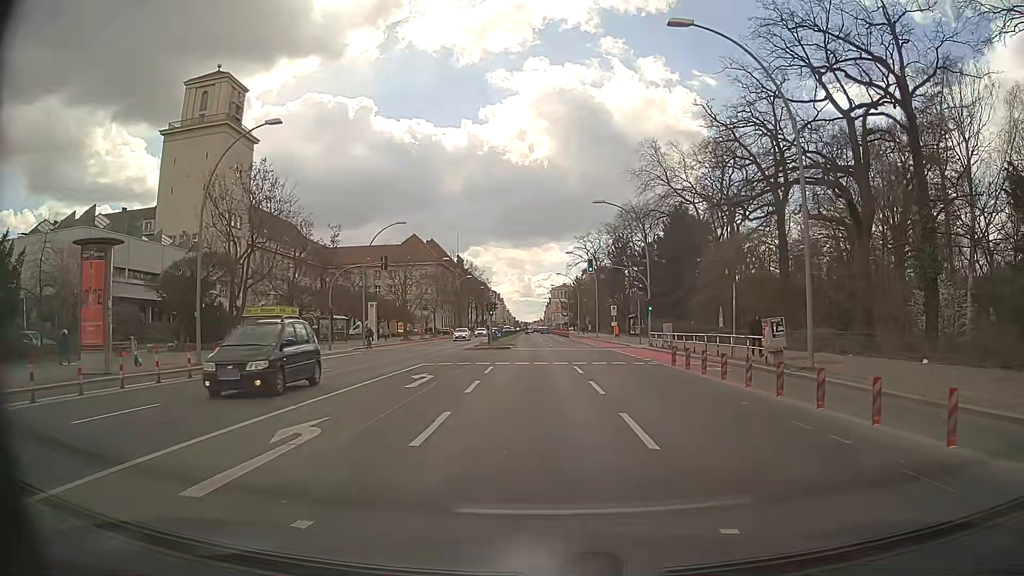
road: primary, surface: asphalt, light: Day
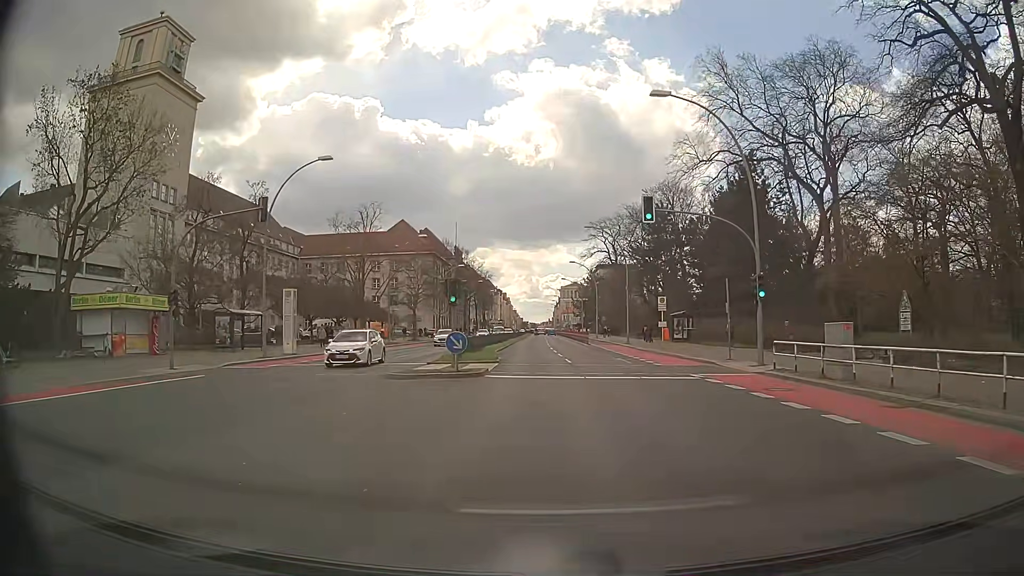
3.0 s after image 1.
(0.0, +22.7) m; -1°
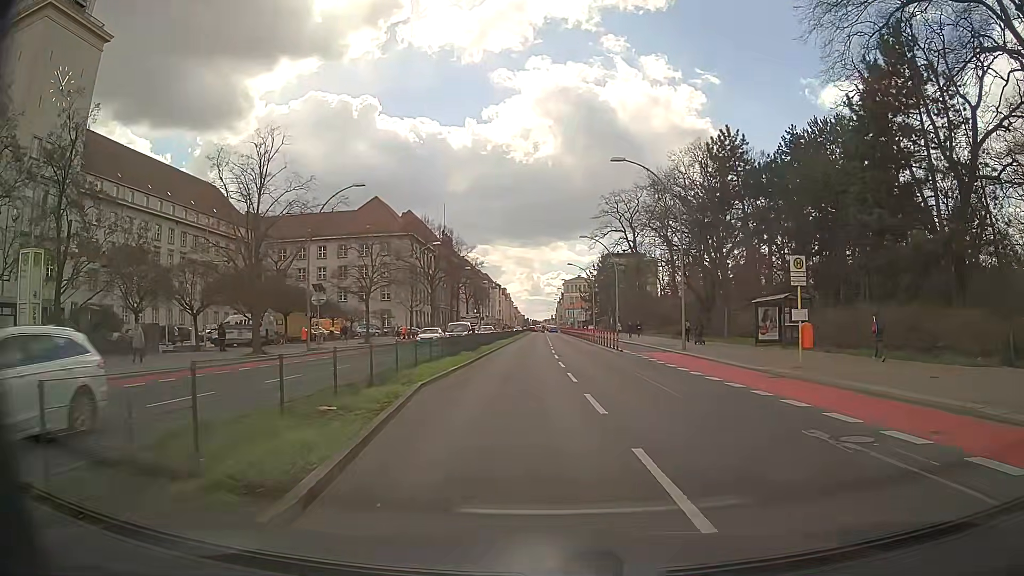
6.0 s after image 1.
(+0.2, +23.0) m; 0°
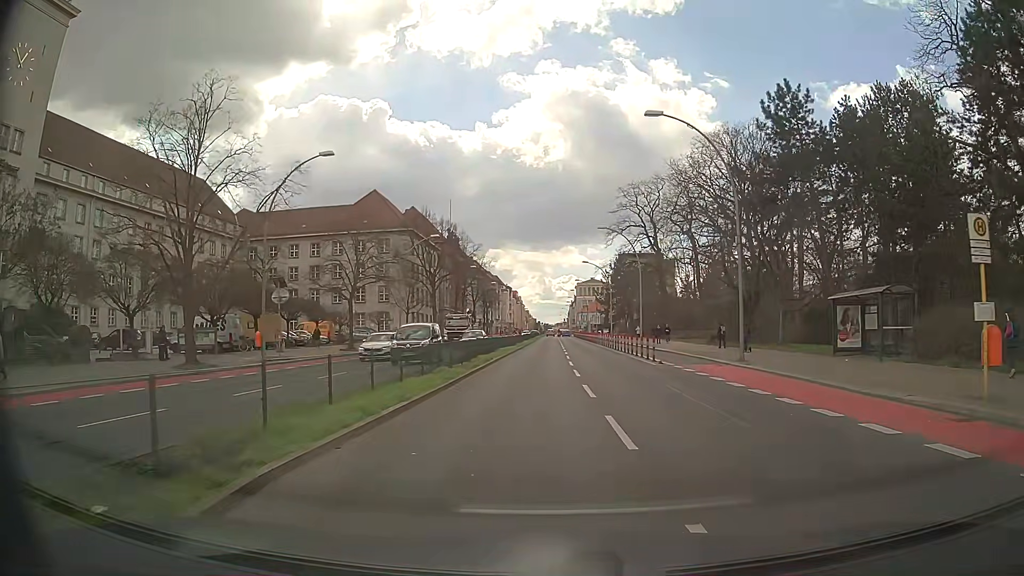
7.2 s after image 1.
(0.0, +8.8) m; 0°
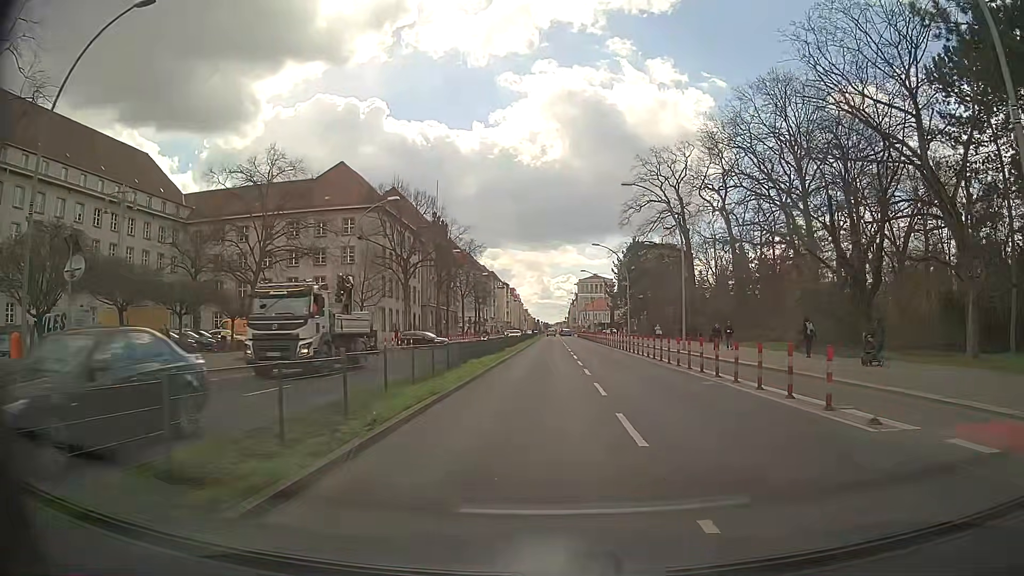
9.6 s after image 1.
(-0.1, +18.0) m; 0°
(0, +10) (0, +20) (0, +30) (0, +40) (+1, +50) (+1, +60) (+2, +70) (+3, +80) (+3, +90) (+4, +100) m
